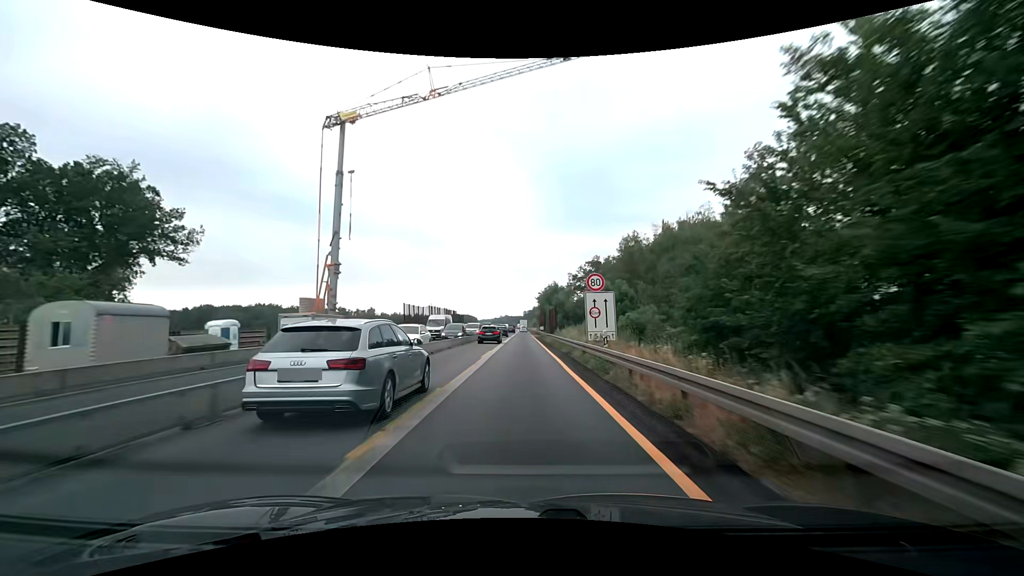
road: motorway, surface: asphalt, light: Day
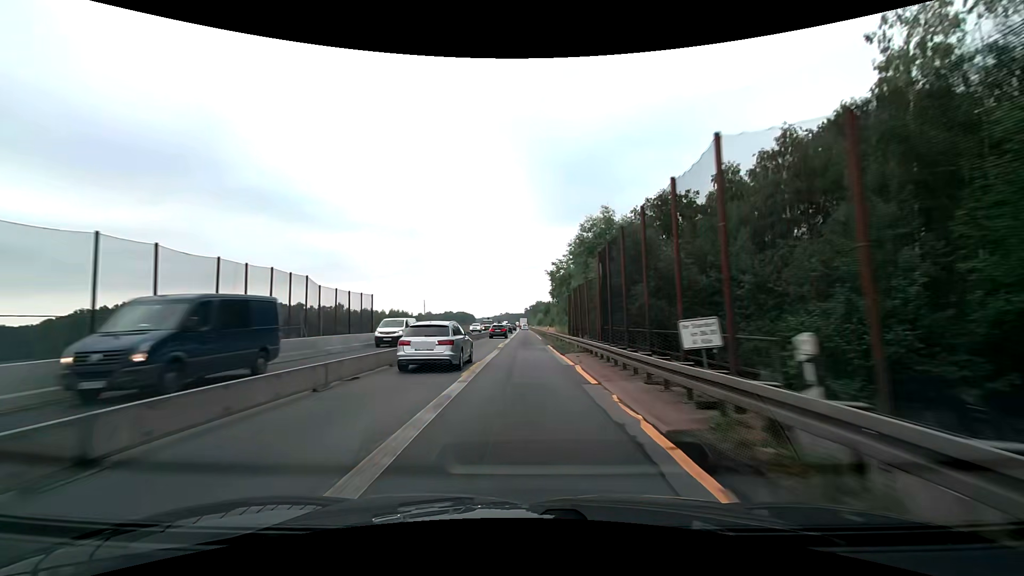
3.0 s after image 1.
(-0.2, +62.6) m; 0°
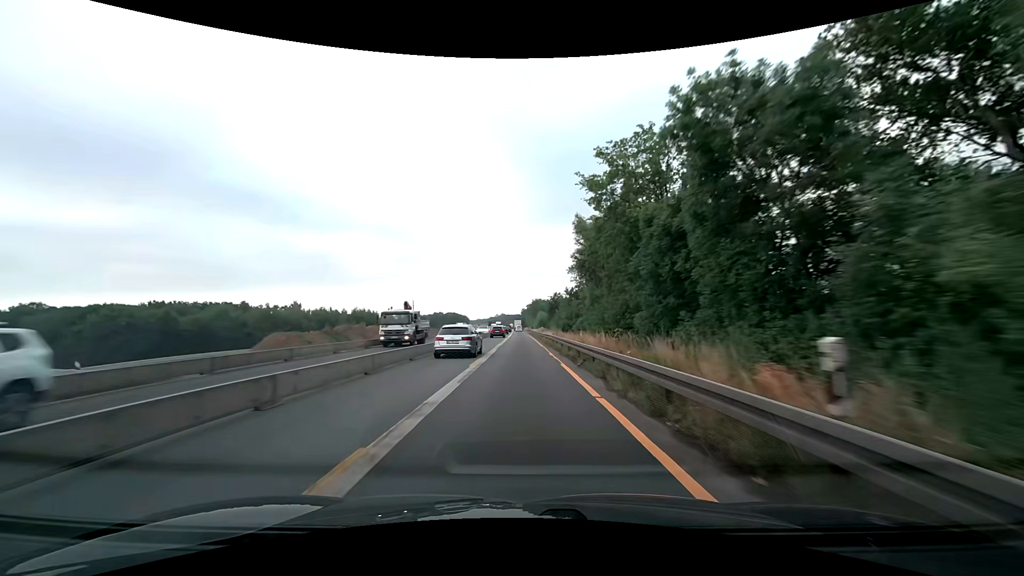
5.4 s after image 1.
(+0.1, +50.1) m; 0°
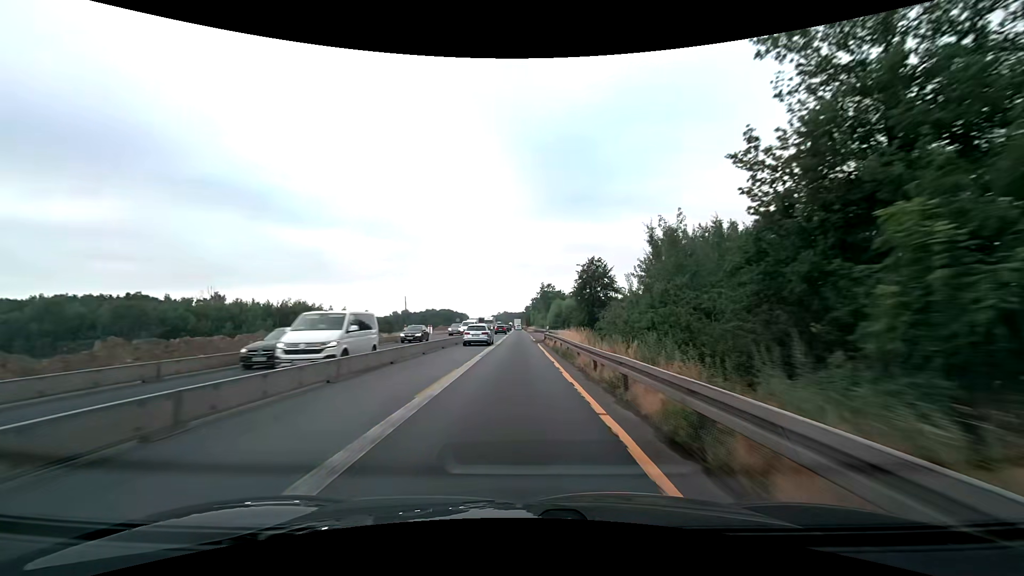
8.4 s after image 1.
(-0.2, +62.5) m; -1°
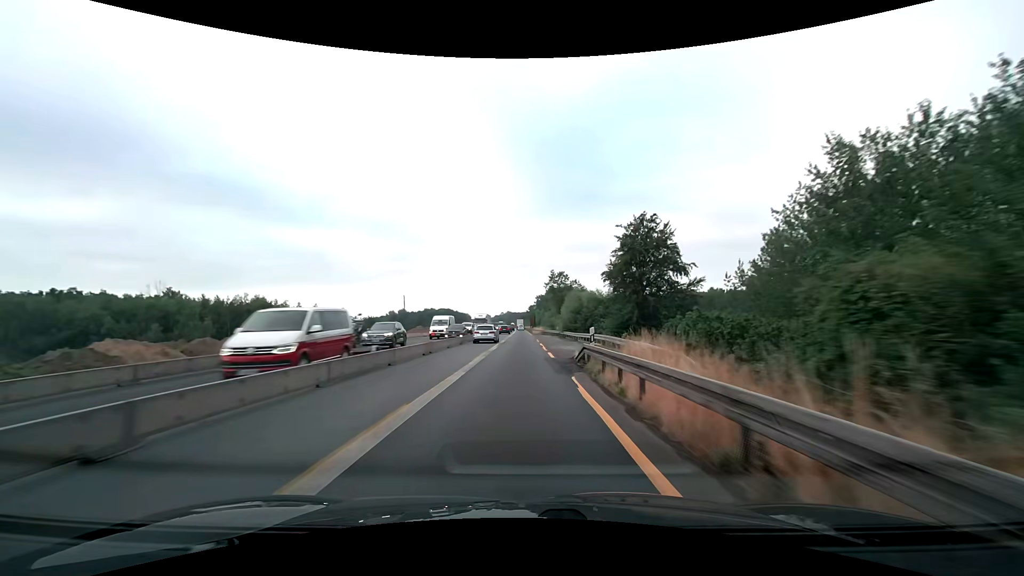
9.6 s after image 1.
(-0.1, +25.0) m; 0°
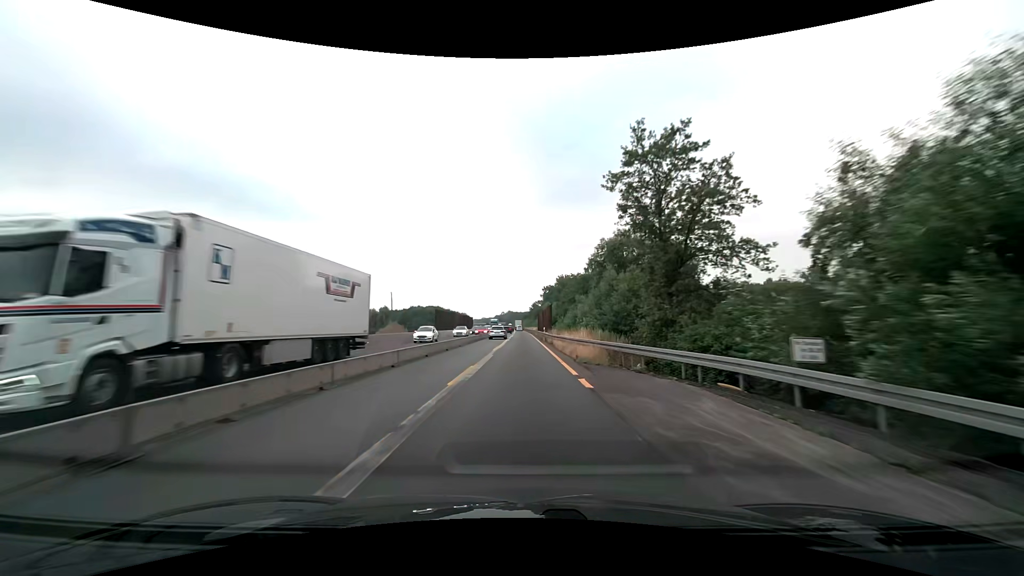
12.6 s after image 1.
(-0.3, +62.4) m; 0°
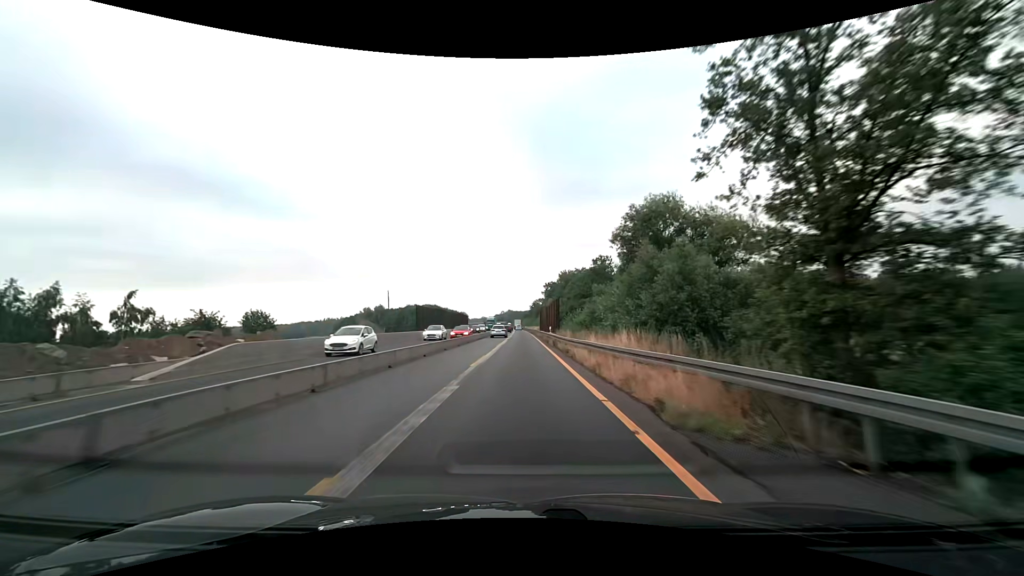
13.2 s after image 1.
(0.0, +12.5) m; 0°
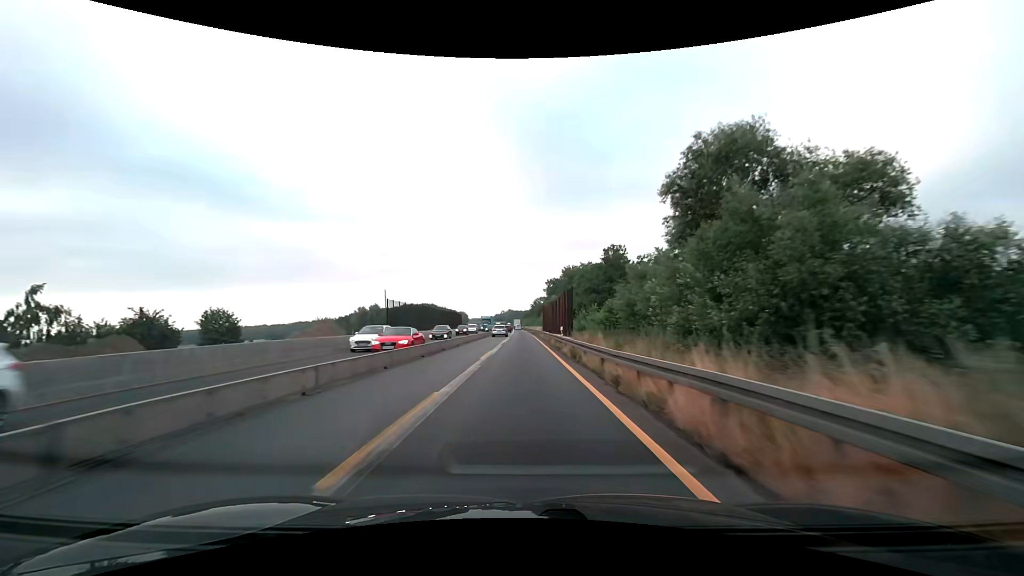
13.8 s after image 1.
(-0.1, +12.5) m; 0°
(0, +10) (0, +20) (0, +30) (0, +40) (0, +50) (0, +60) (0, +70) (0, +80) (0, +90) (-1, +100) m
